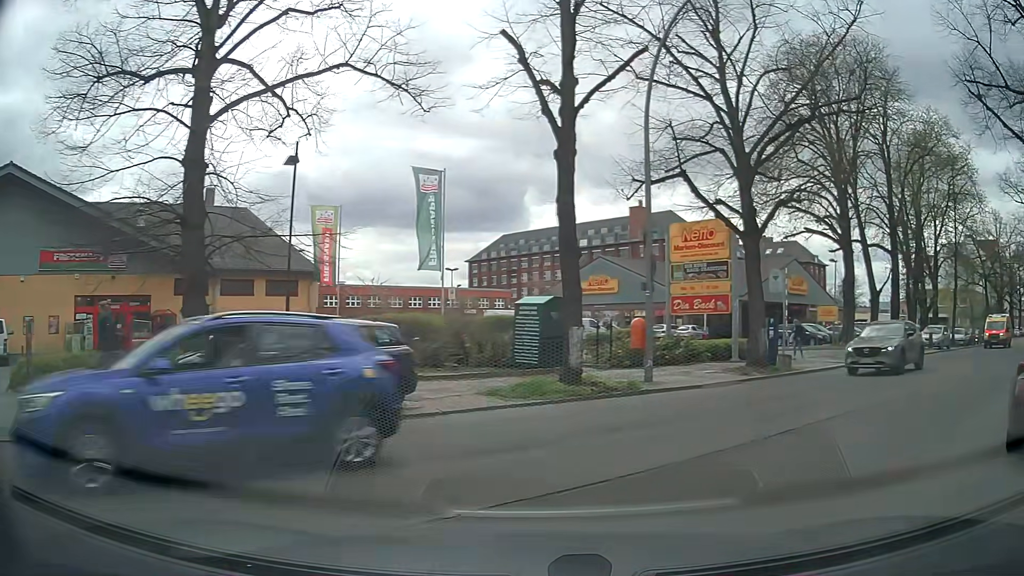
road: residential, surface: asphalt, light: Day
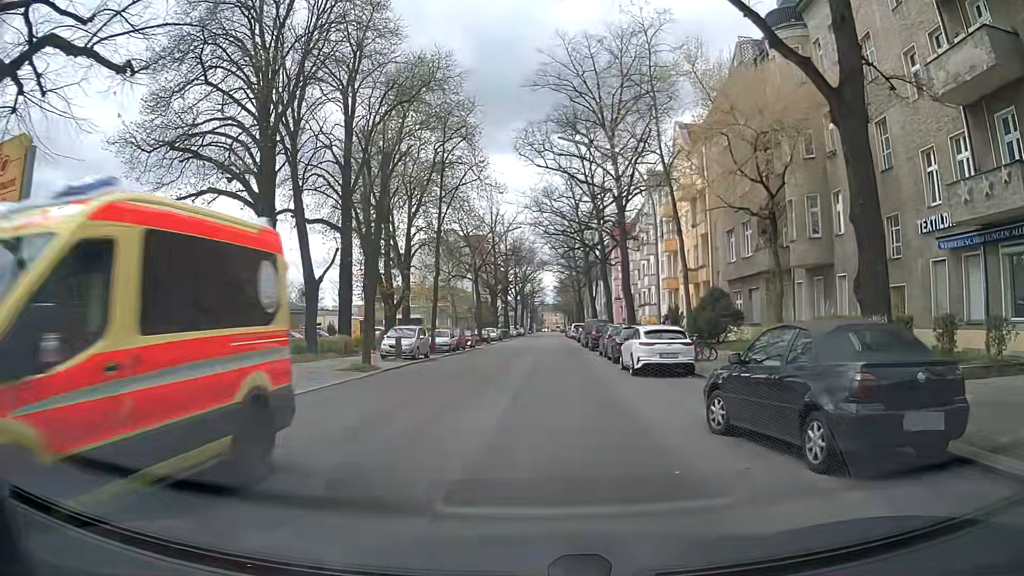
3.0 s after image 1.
(+7.0, +12.5) m; +44°
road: tertiary
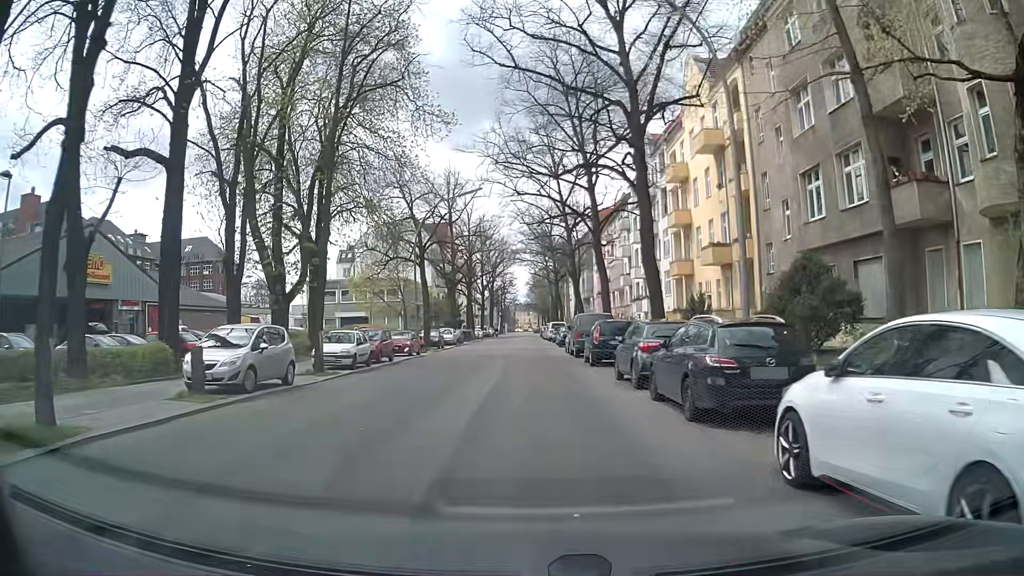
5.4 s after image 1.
(+0.6, +16.6) m; +3°
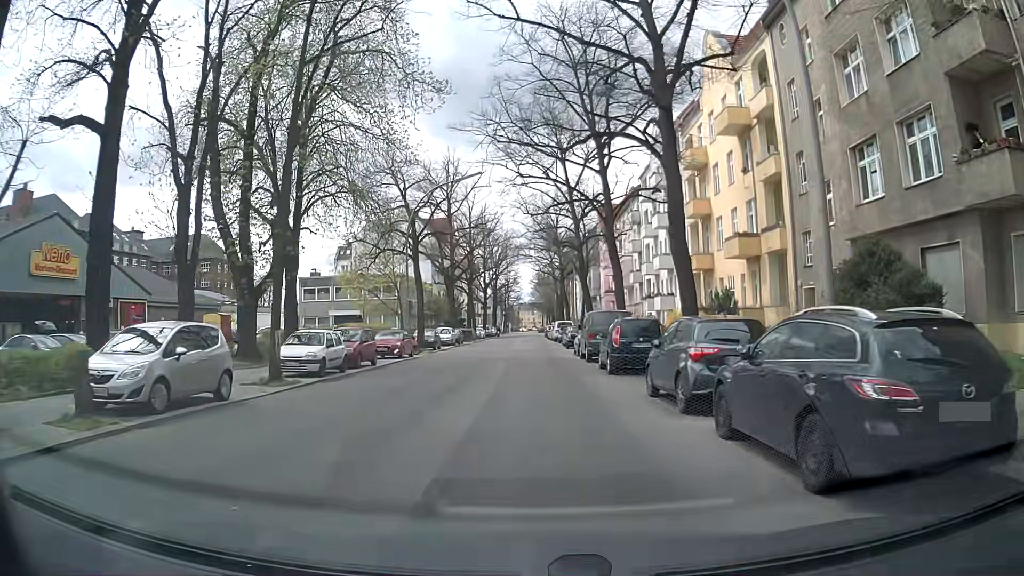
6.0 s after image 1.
(0.0, +4.3) m; -1°
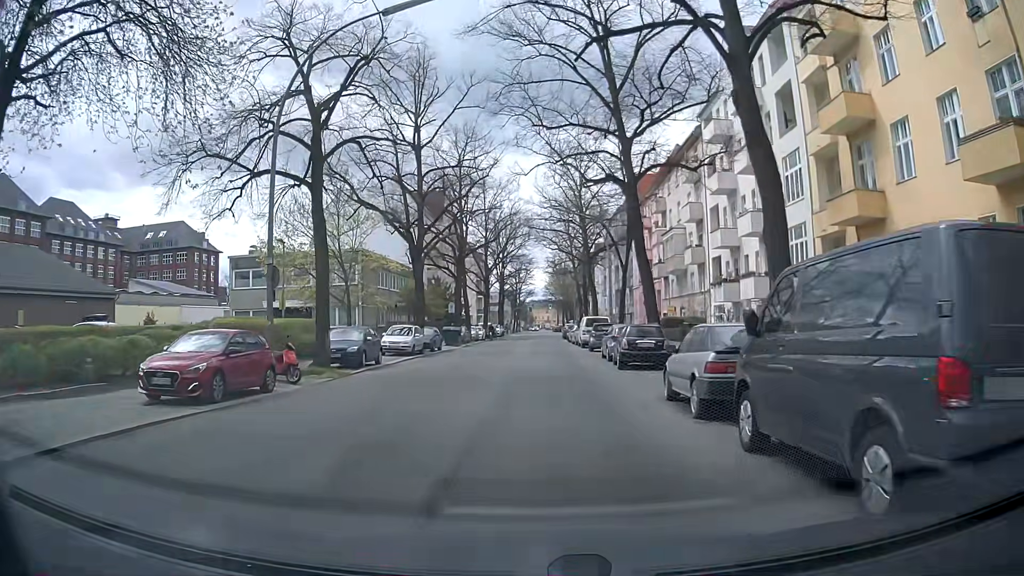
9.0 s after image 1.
(0.0, +22.0) m; -1°
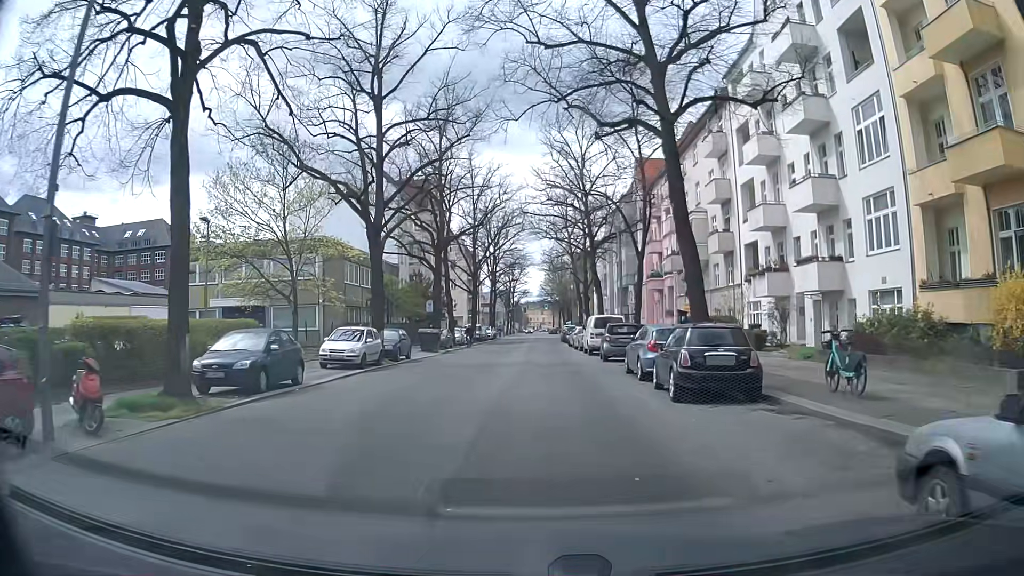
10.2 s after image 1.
(-0.1, +8.9) m; 0°
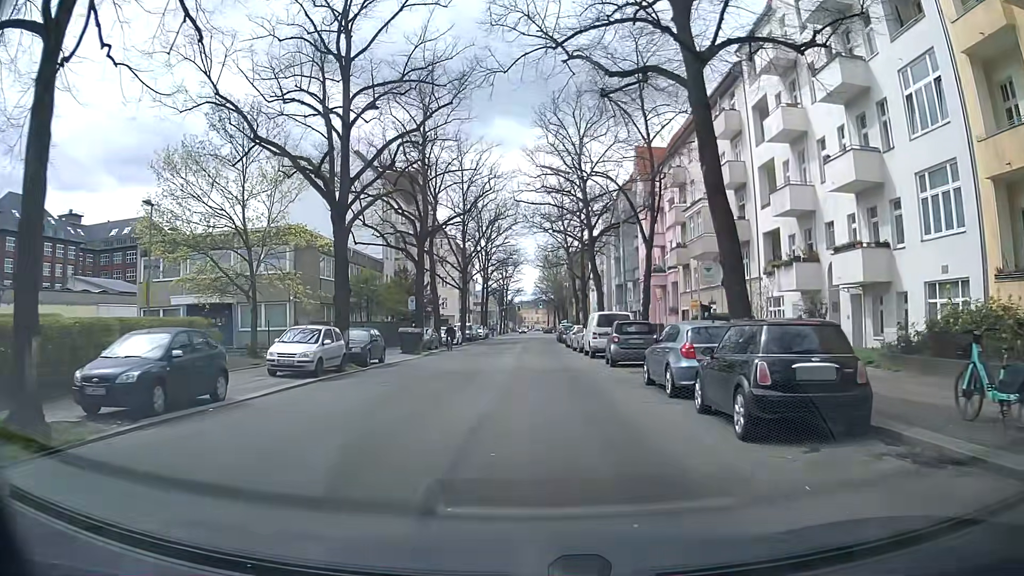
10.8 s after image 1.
(0.0, +4.5) m; -1°
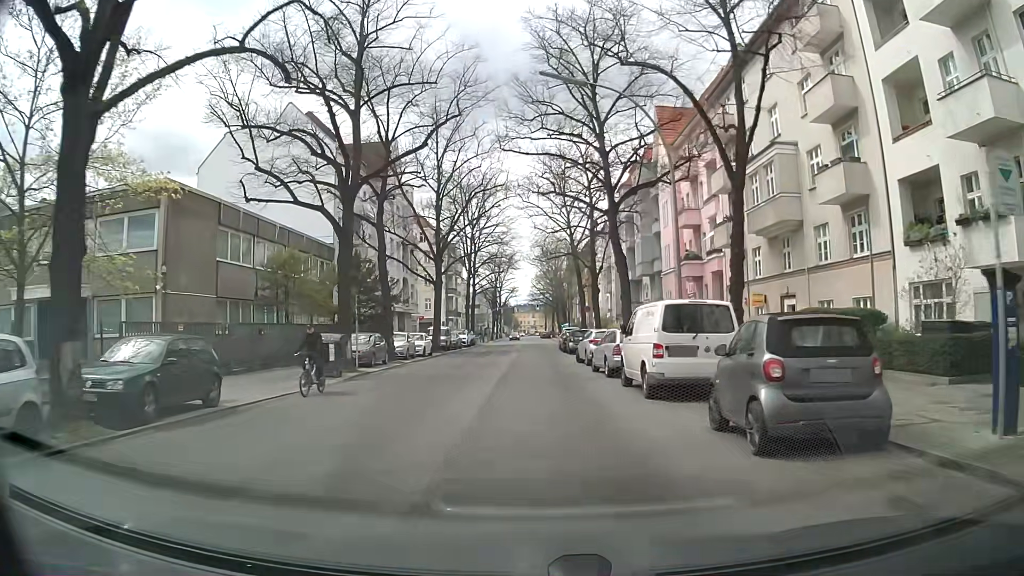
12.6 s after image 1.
(+0.4, +15.4) m; +2°
(0, +10) (0, +20) (0, +30) (0, +40) (0, +50) (0, +60) (0, +70) (0, +80) (0, +90) (0, +100) m
